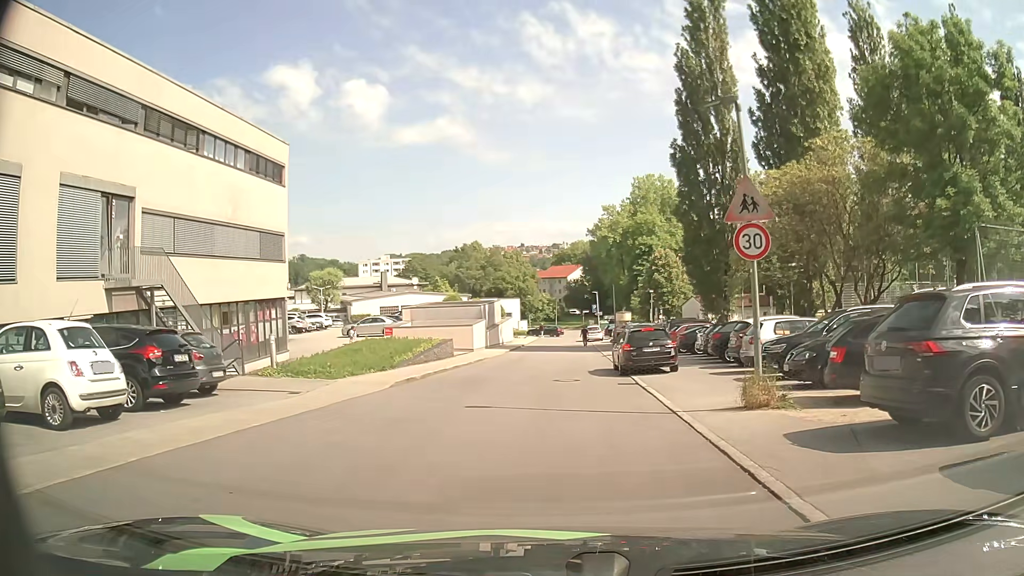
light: Day
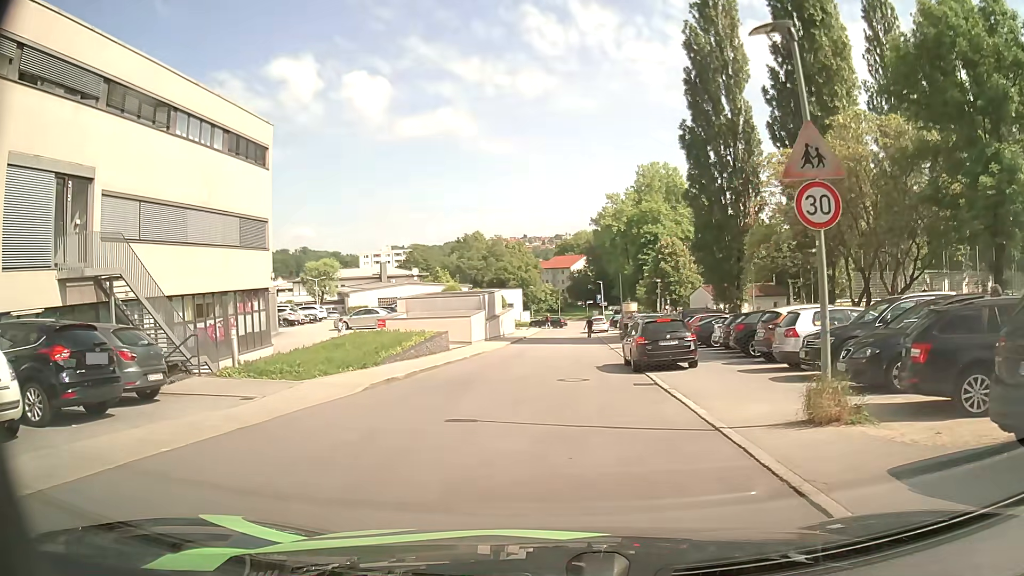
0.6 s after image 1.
(0.0, +2.7) m; +1°
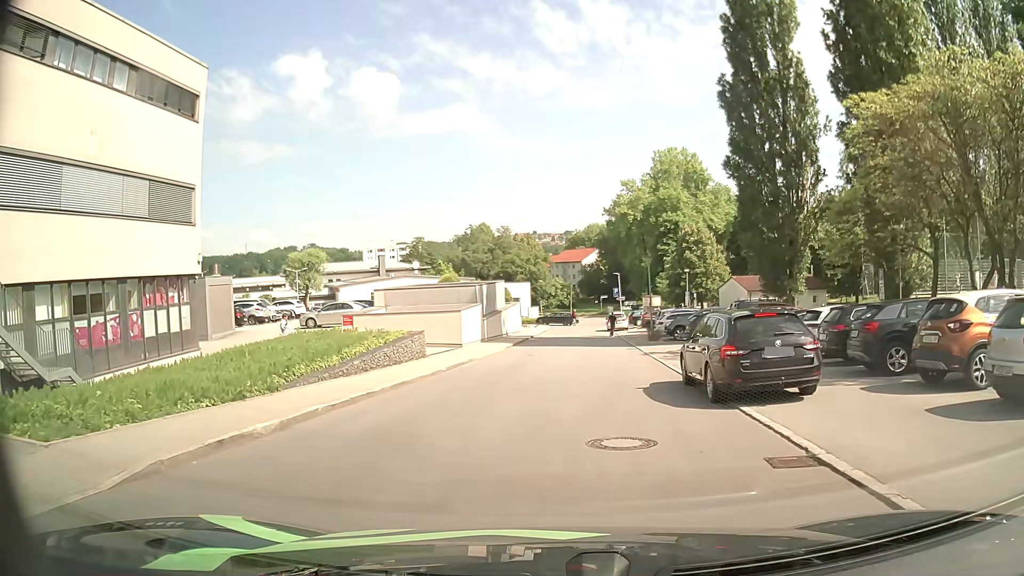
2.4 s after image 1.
(-0.3, +8.8) m; -2°
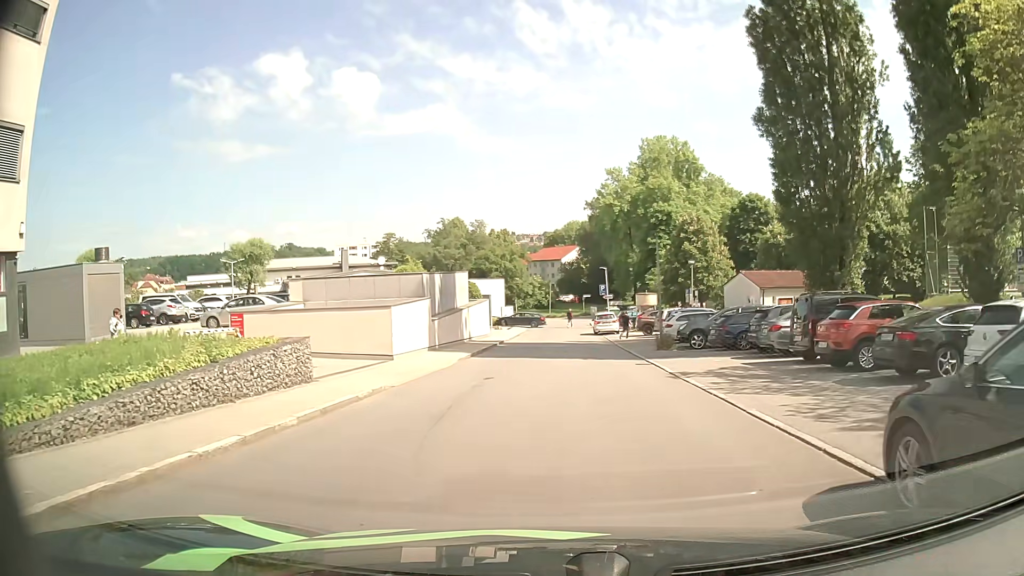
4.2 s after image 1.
(+0.1, +9.9) m; +1°
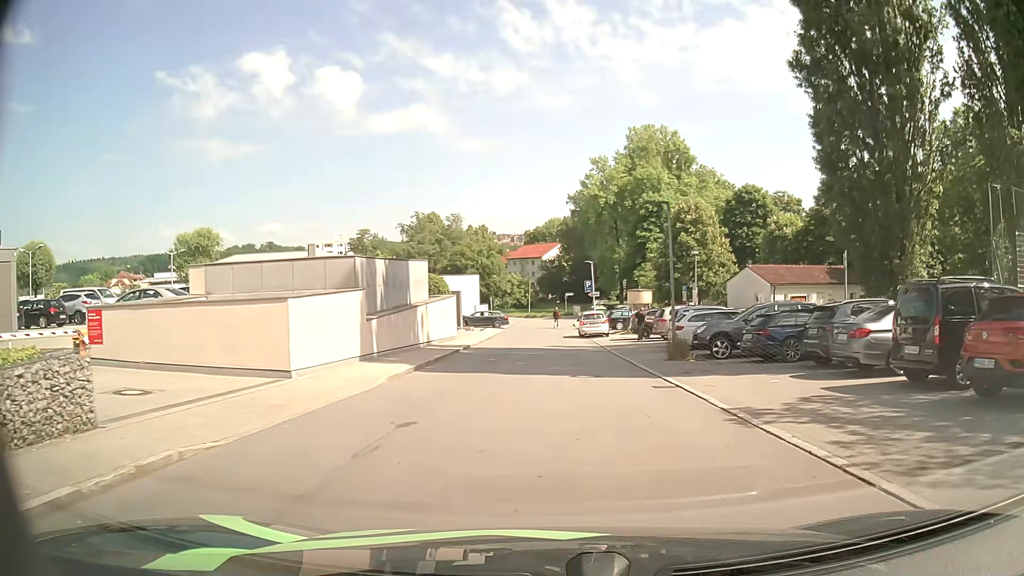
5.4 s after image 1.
(+0.1, +7.1) m; +2°
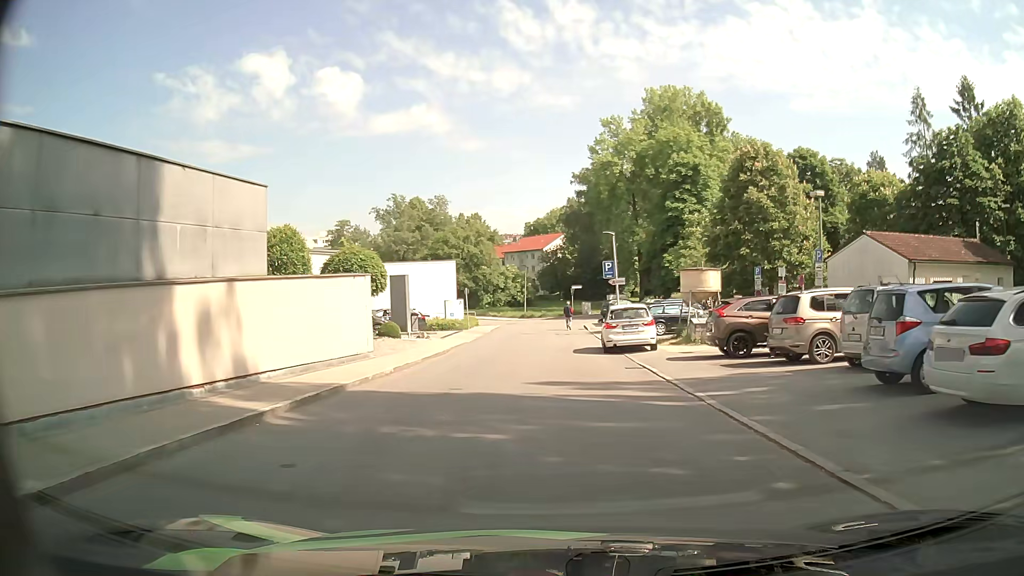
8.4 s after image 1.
(+0.2, +18.8) m; 0°
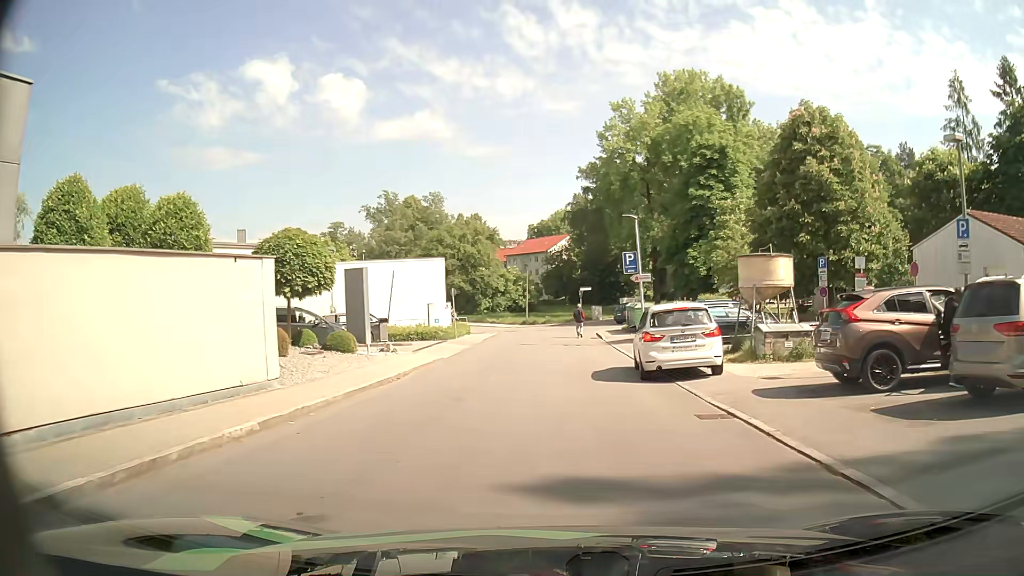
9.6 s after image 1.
(-0.1, +7.9) m; 0°
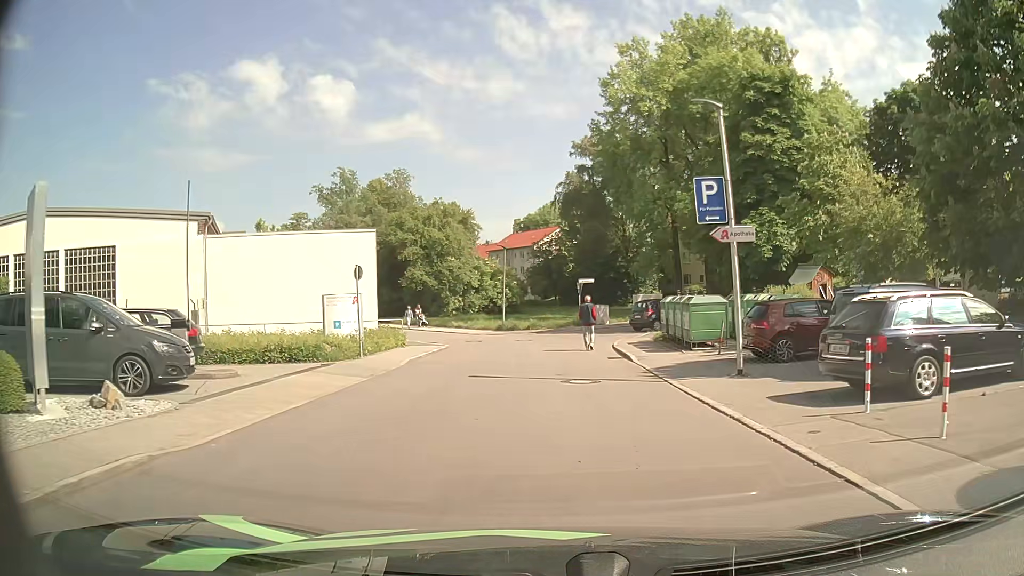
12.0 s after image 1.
(+0.1, +16.0) m; +1°
